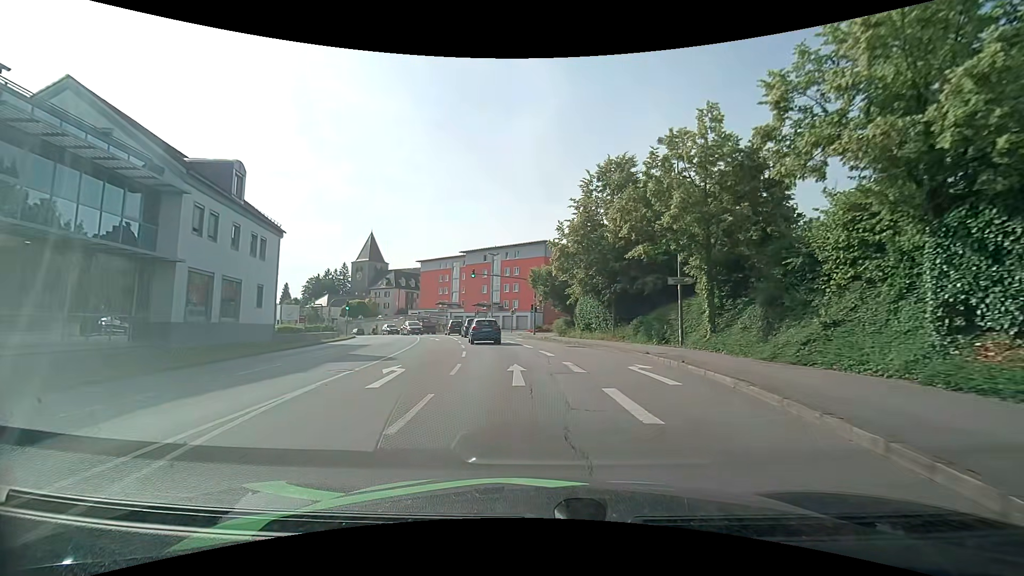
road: tertiary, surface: asphalt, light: Day
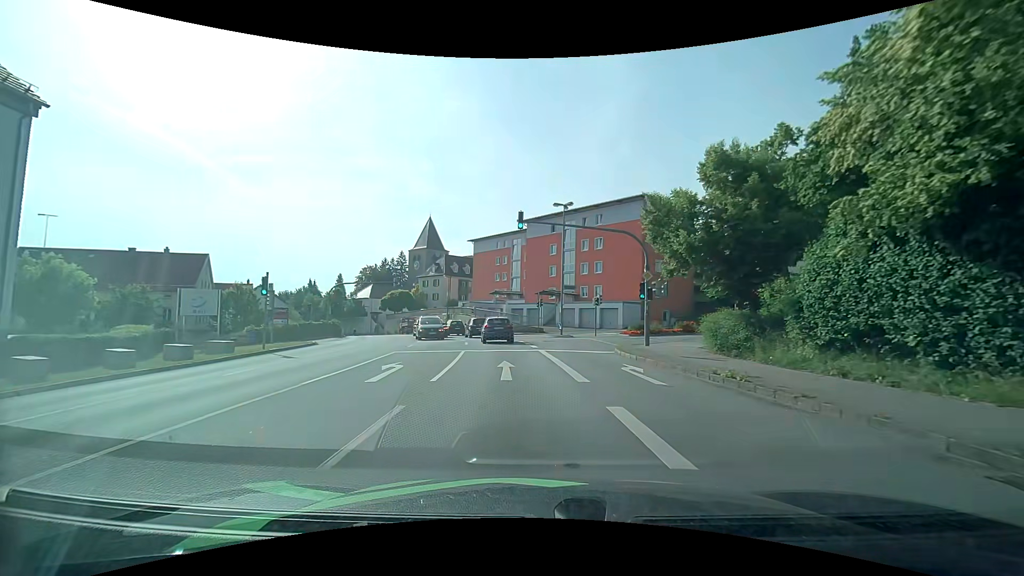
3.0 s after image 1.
(-1.8, +25.5) m; -9°
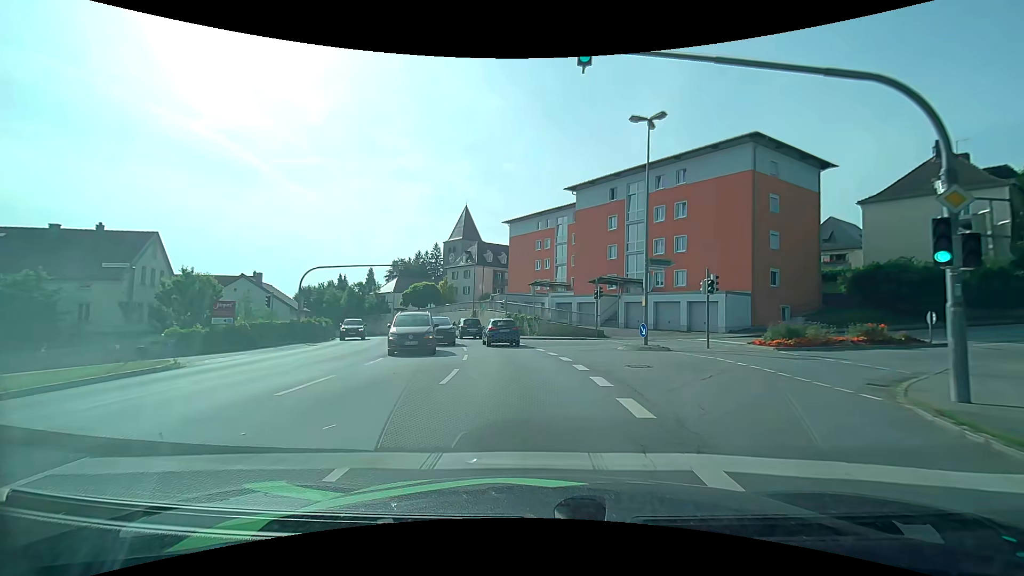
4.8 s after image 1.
(-0.8, +16.1) m; -5°
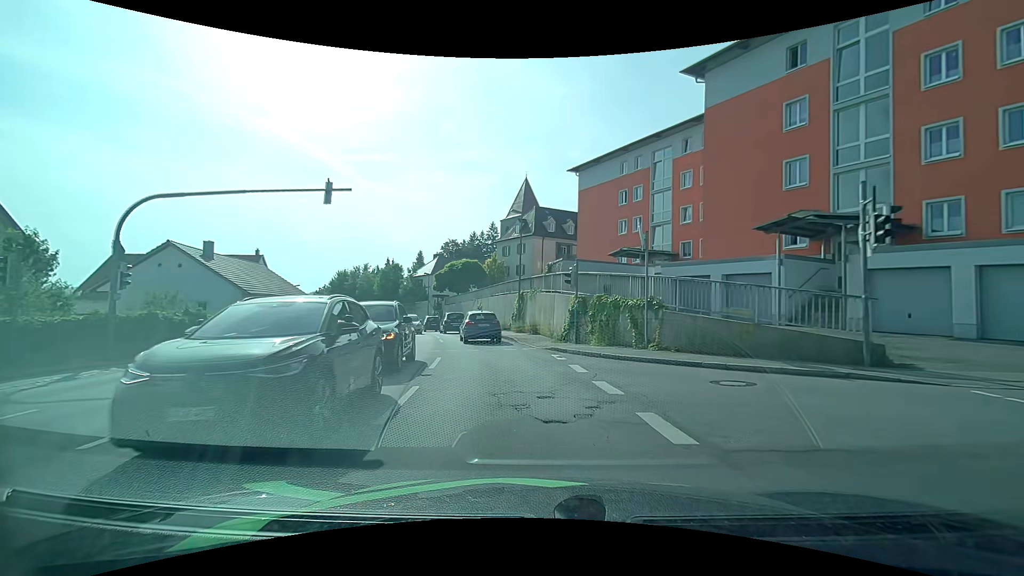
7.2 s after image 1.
(-1.3, +22.3) m; -8°
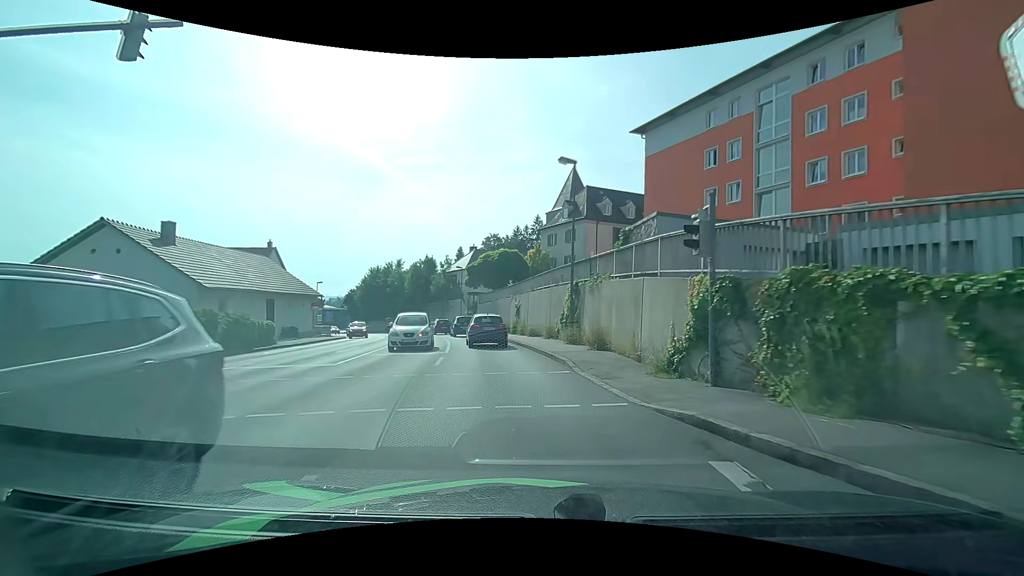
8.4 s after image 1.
(-0.5, +10.9) m; -5°
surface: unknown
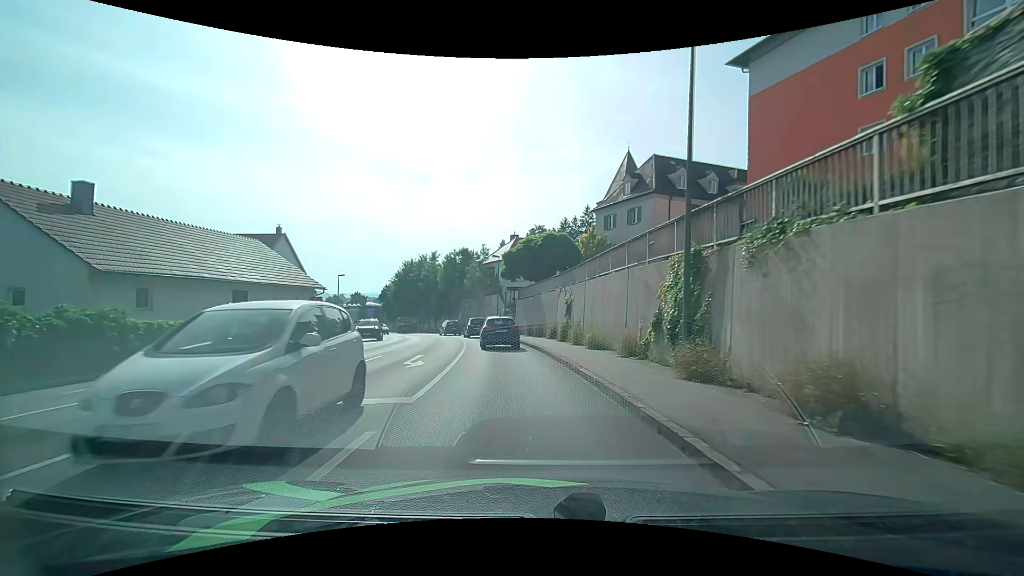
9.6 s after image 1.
(-0.4, +10.6) m; -4°
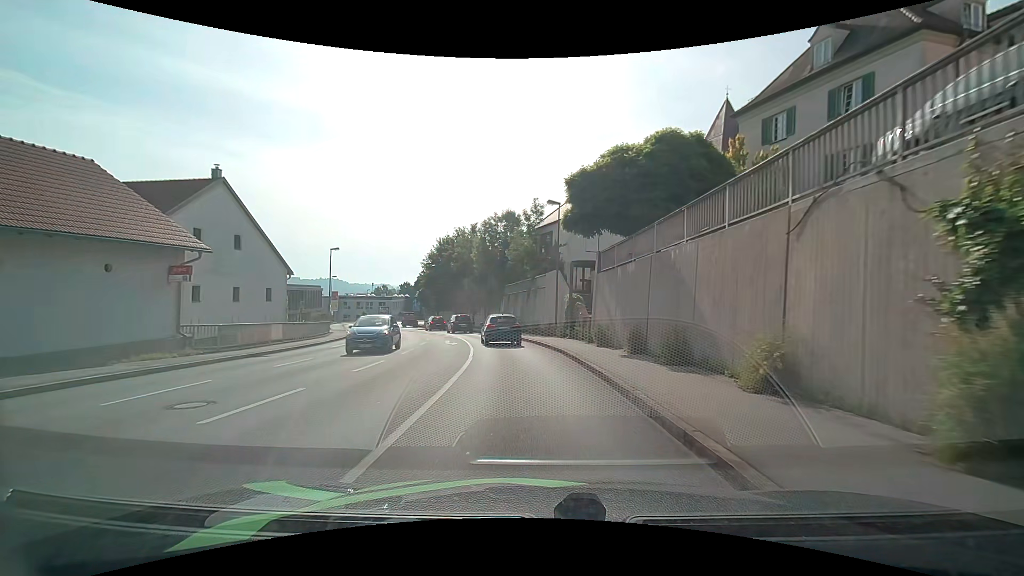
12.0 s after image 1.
(-1.7, +21.7) m; -7°
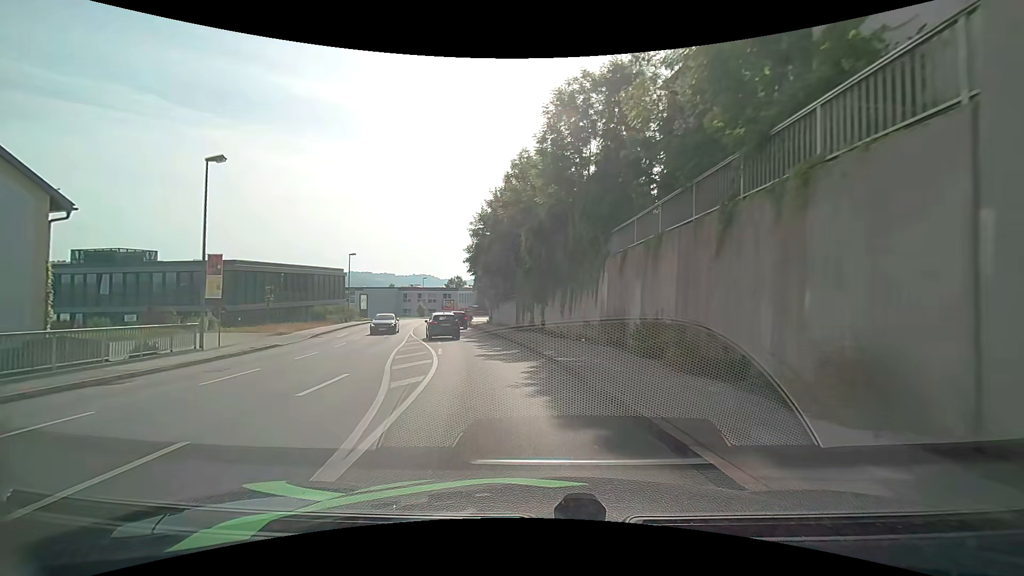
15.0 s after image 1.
(-2.4, +28.5) m; -10°
(-1, +10) (-2, +20) (-5, +29) (-8, +39) (-11, +49) (-13, +58) (-15, +68) (-16, +78) (-16, +88) (-15, +98) m
